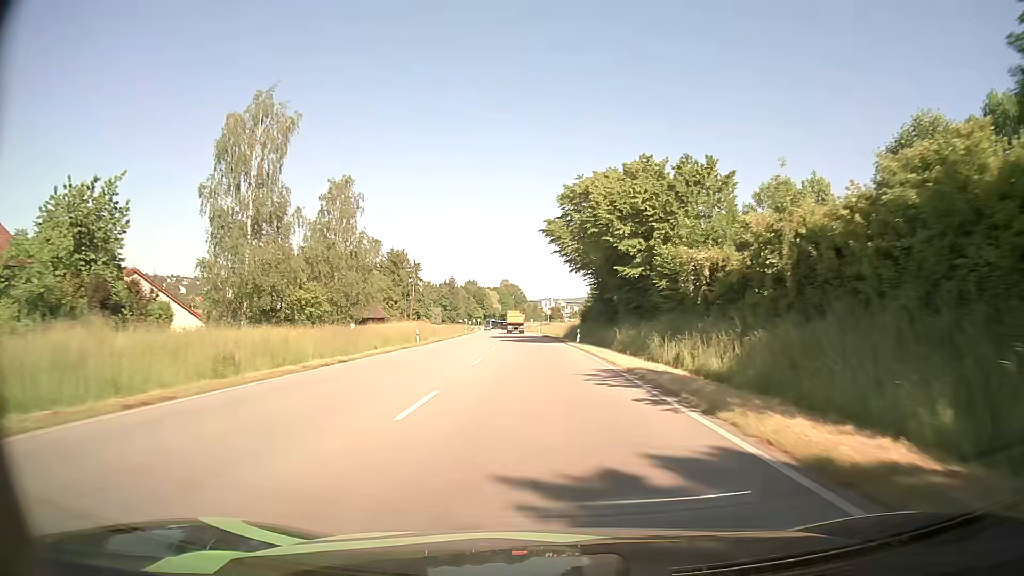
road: primary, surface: asphalt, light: Day
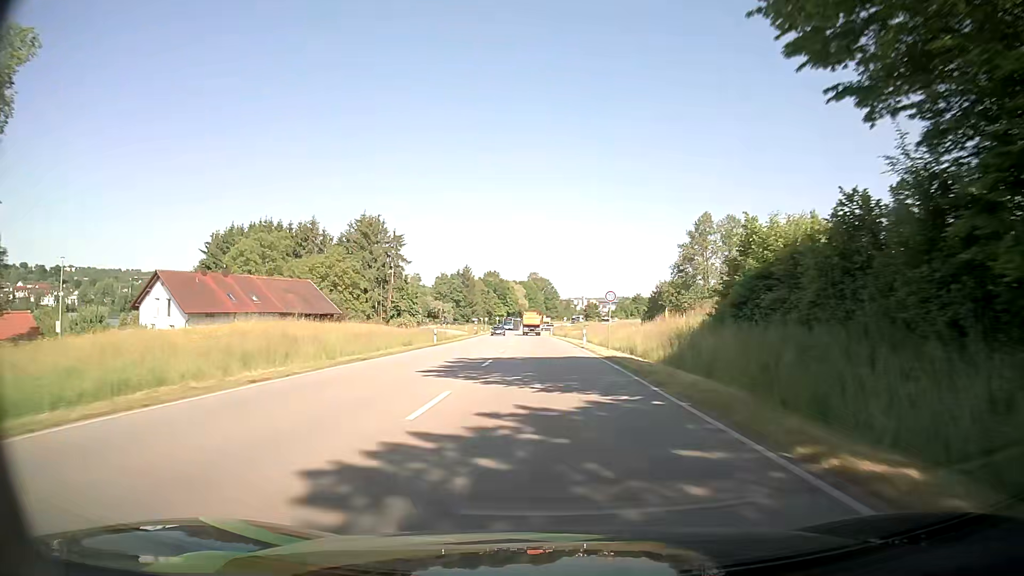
(-1.5, +47.5) m; -2°
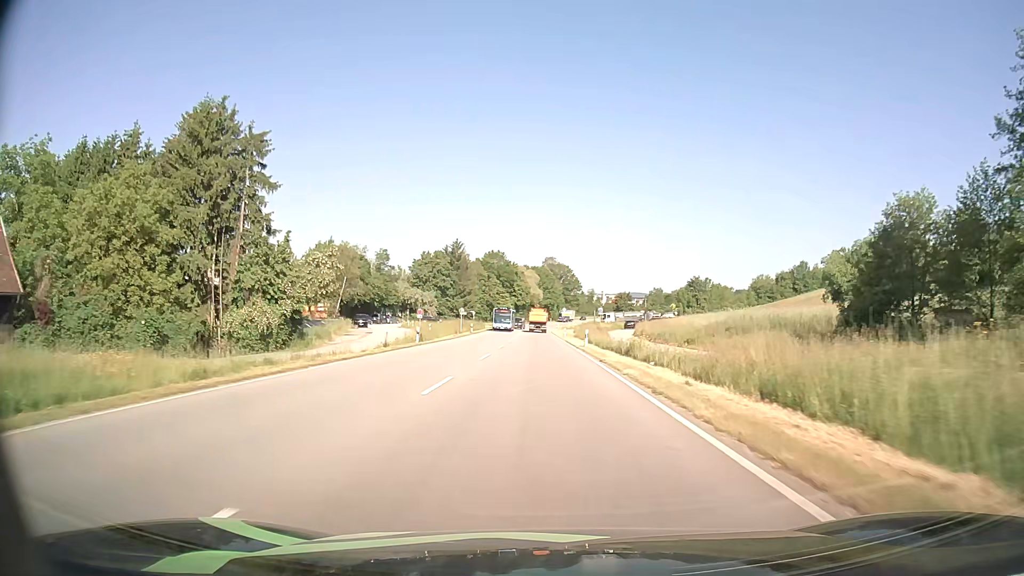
(-1.1, +56.4) m; -2°
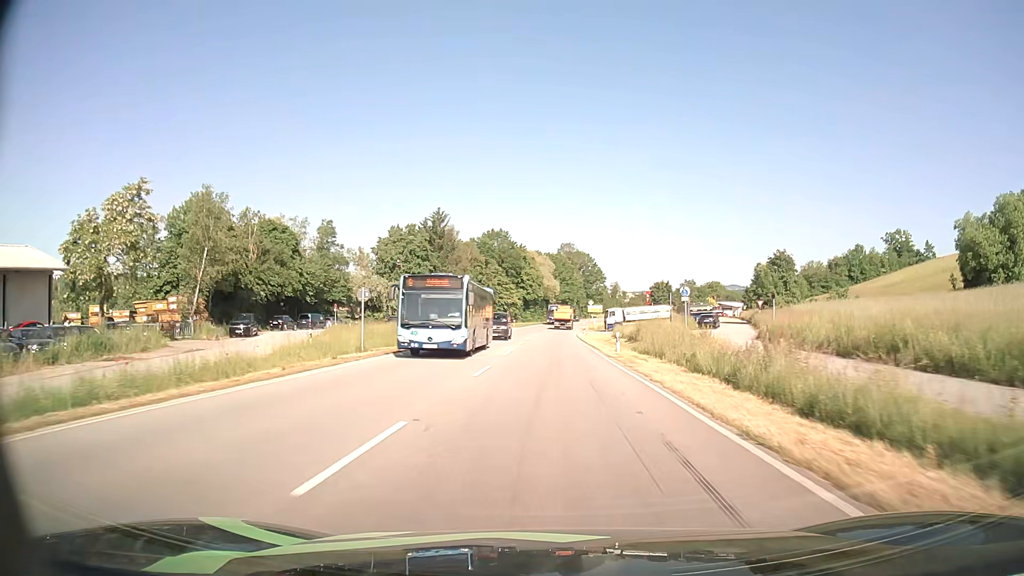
(-0.6, +43.3) m; -1°
(0, +10) (0, +20) (0, +30) (0, +40) (0, +50) (+1, +60) (+1, +70) (+1, +80) (+2, +90) (+2, +100) m
